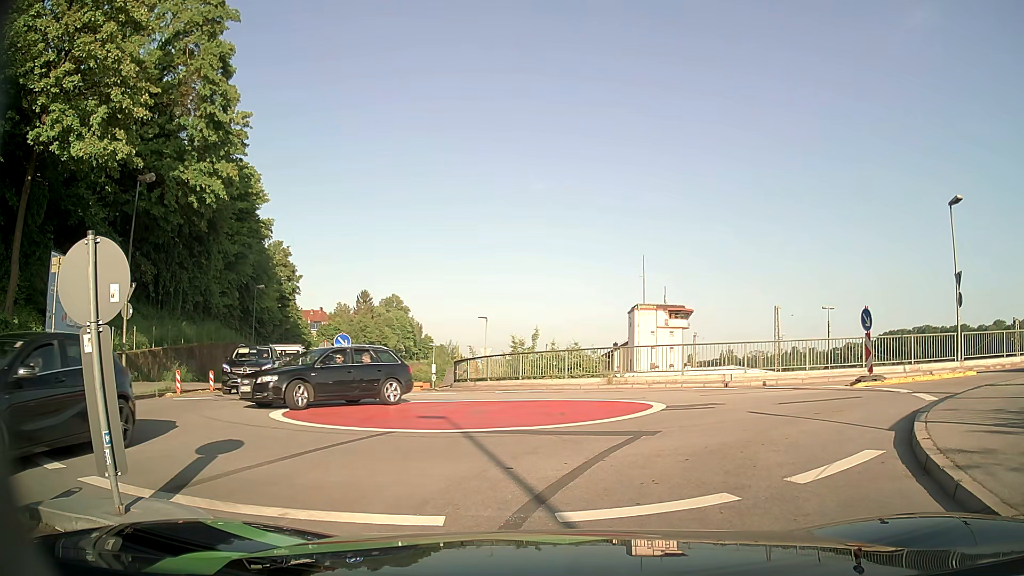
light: Day
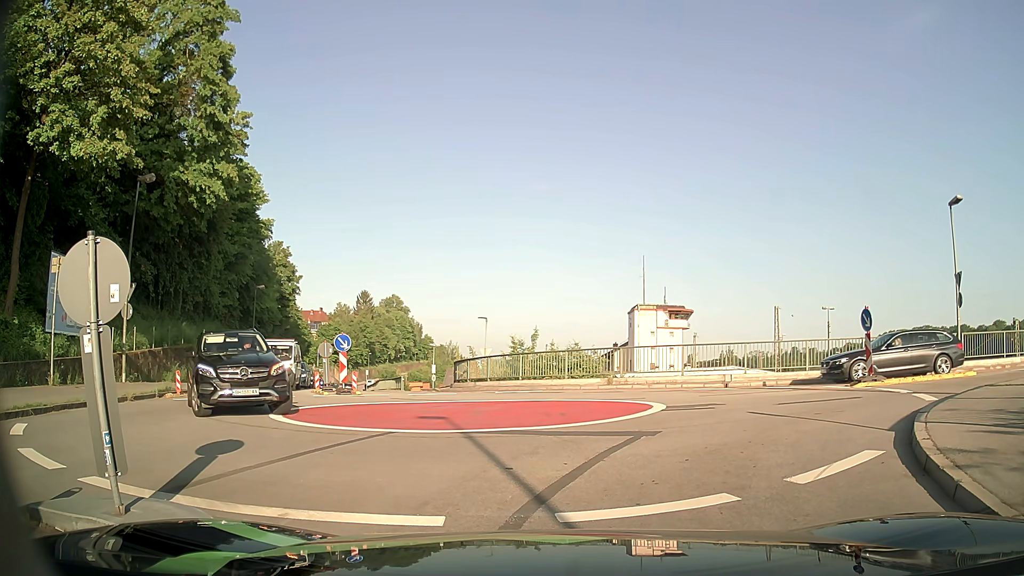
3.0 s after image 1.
(0.0, 0.0) m; 0°
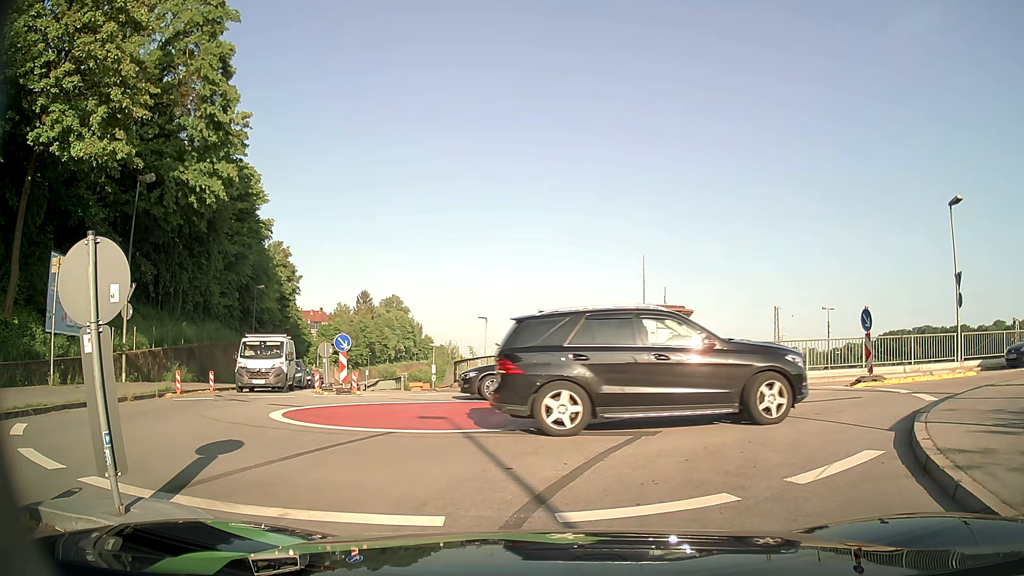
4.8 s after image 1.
(0.0, 0.0) m; 0°
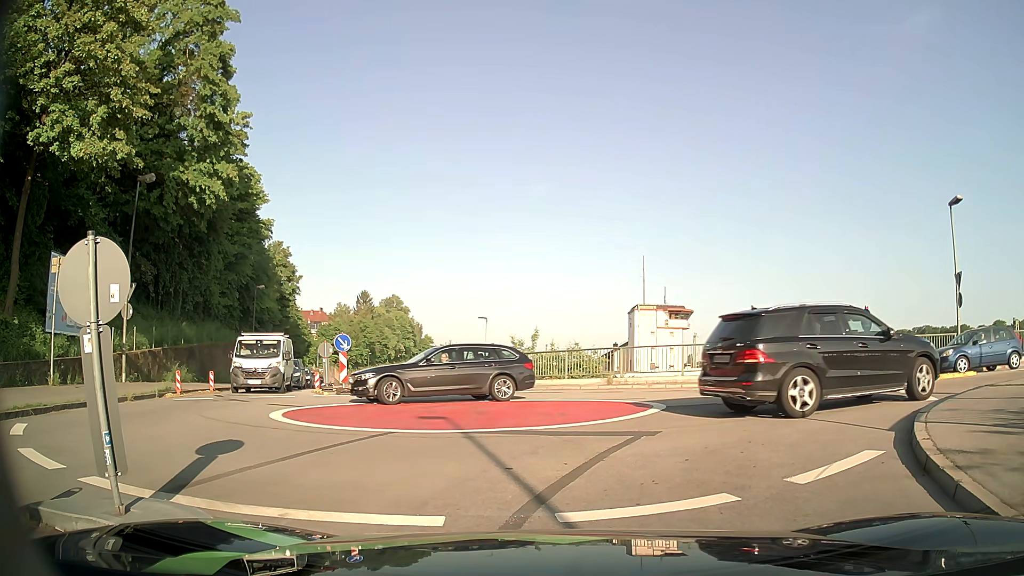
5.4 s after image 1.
(0.0, 0.0) m; 0°
